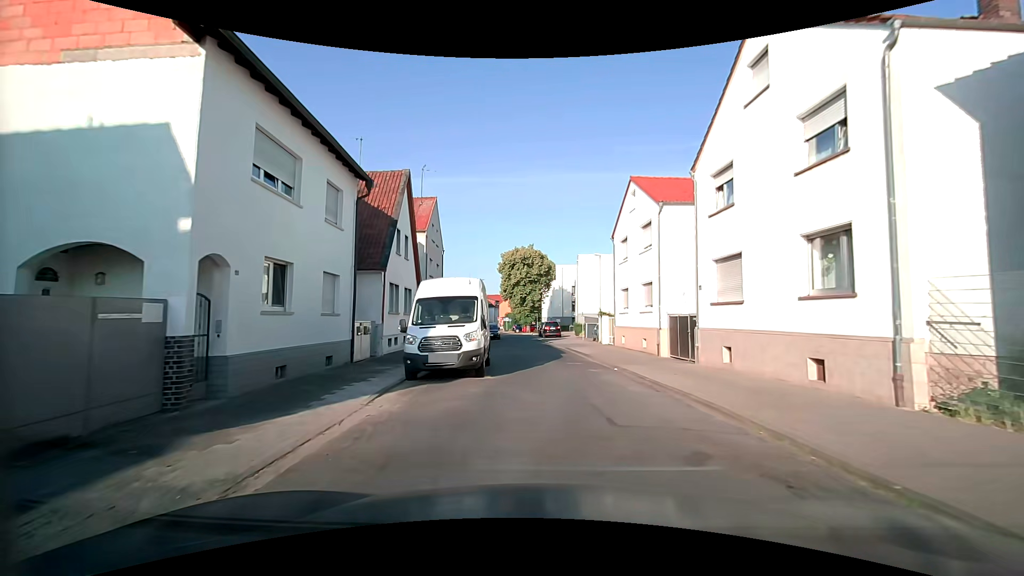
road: residential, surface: asphalt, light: Day
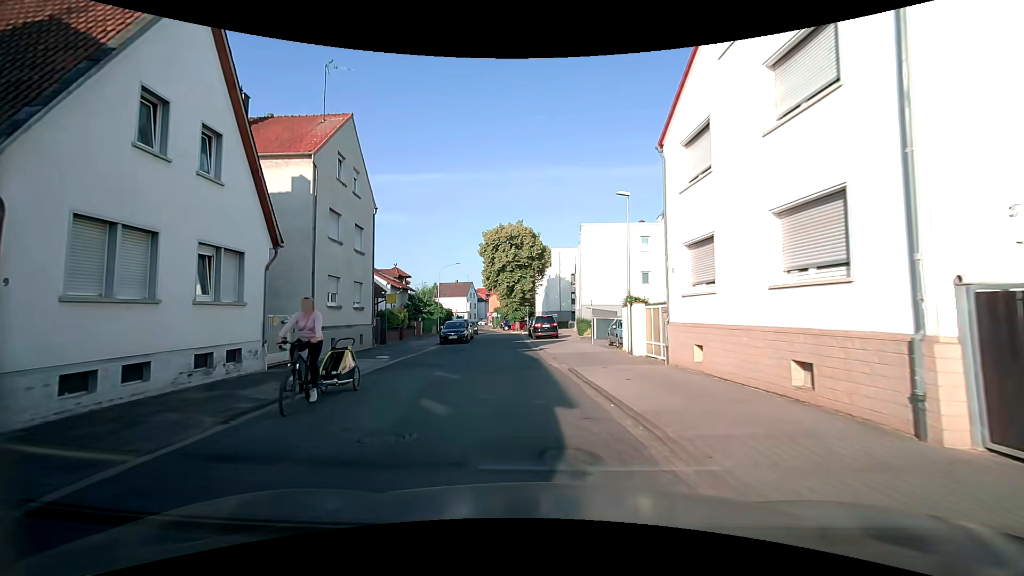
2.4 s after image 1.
(+0.5, +15.5) m; 0°
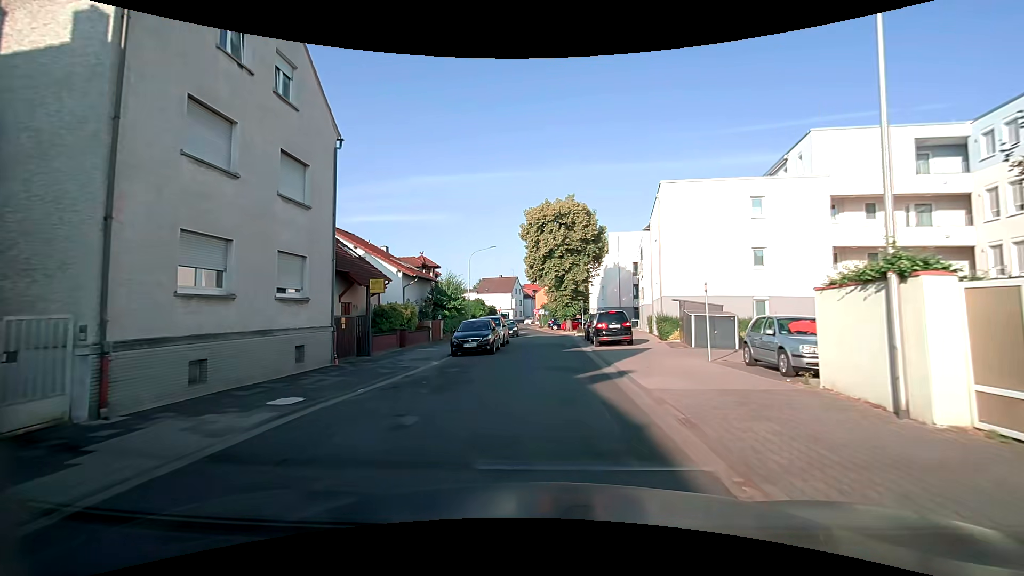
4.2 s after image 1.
(-0.5, +11.5) m; -5°
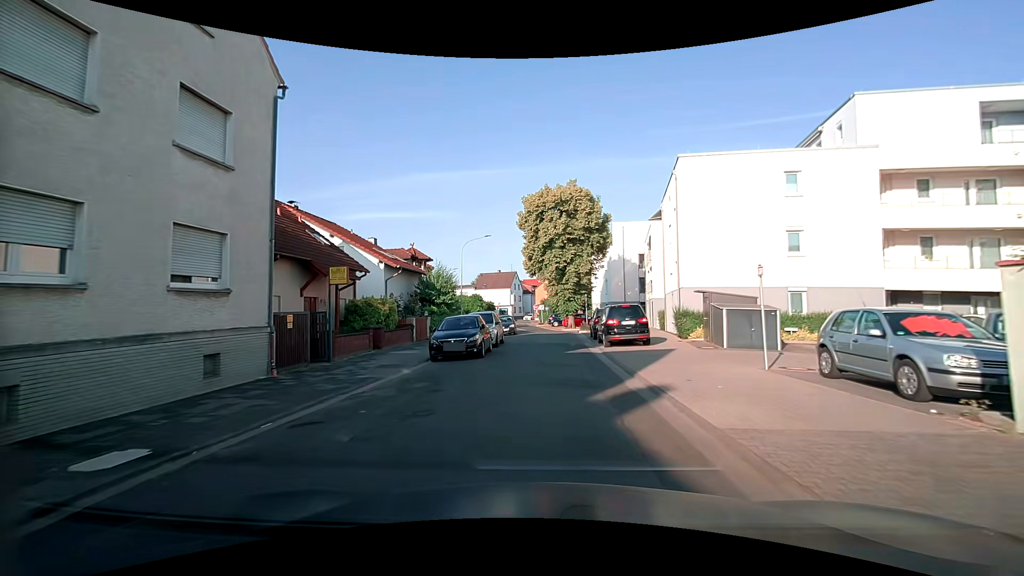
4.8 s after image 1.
(0.0, +3.9) m; -1°
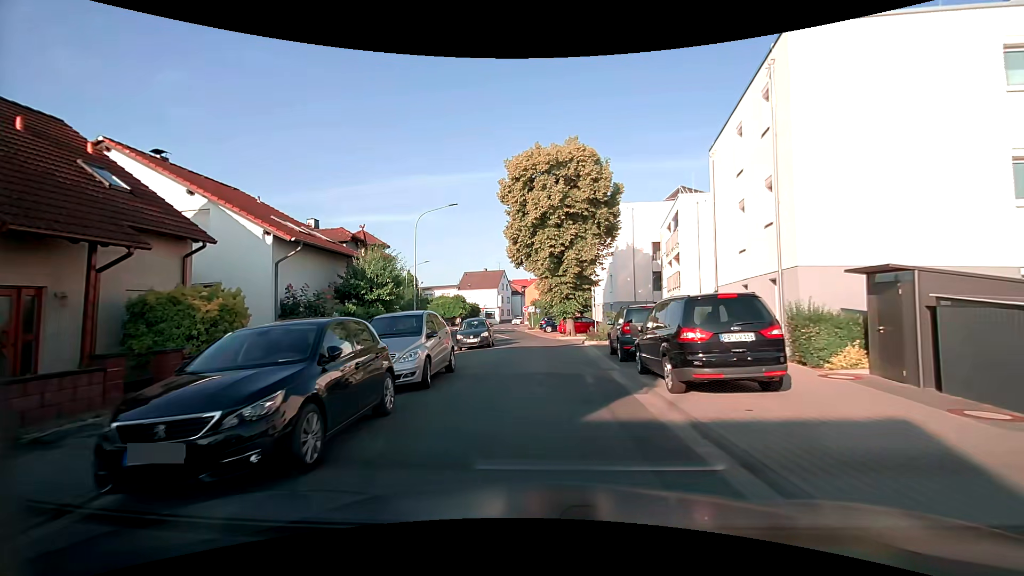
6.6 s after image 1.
(+0.1, +12.0) m; +1°
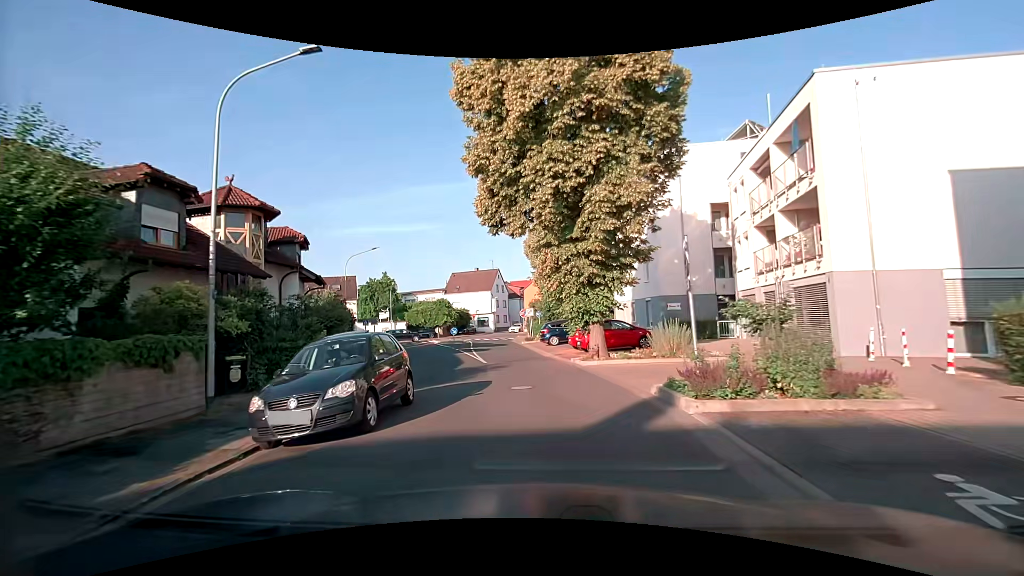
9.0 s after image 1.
(+0.1, +16.8) m; 0°
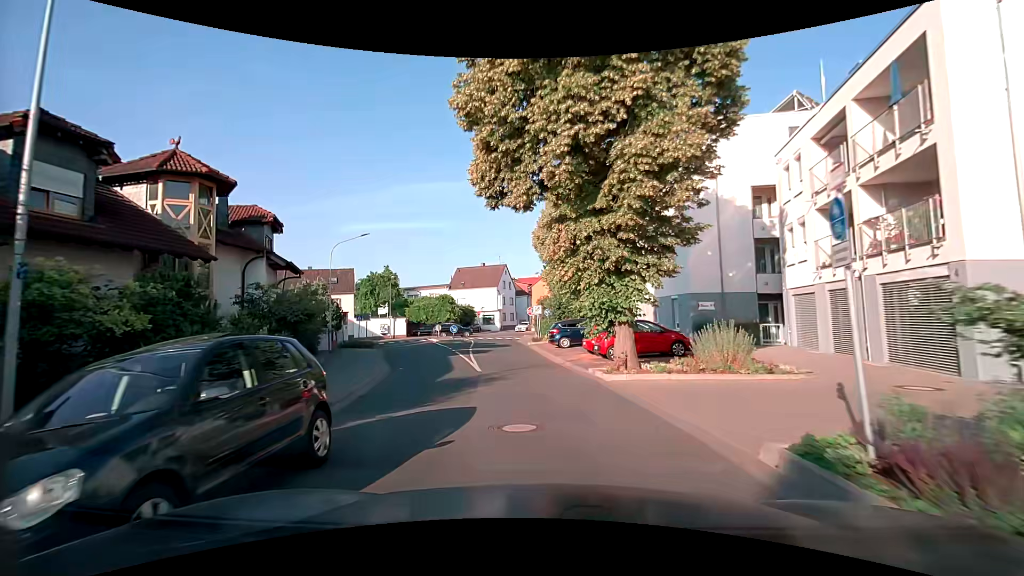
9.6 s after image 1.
(-0.1, +4.3) m; -1°
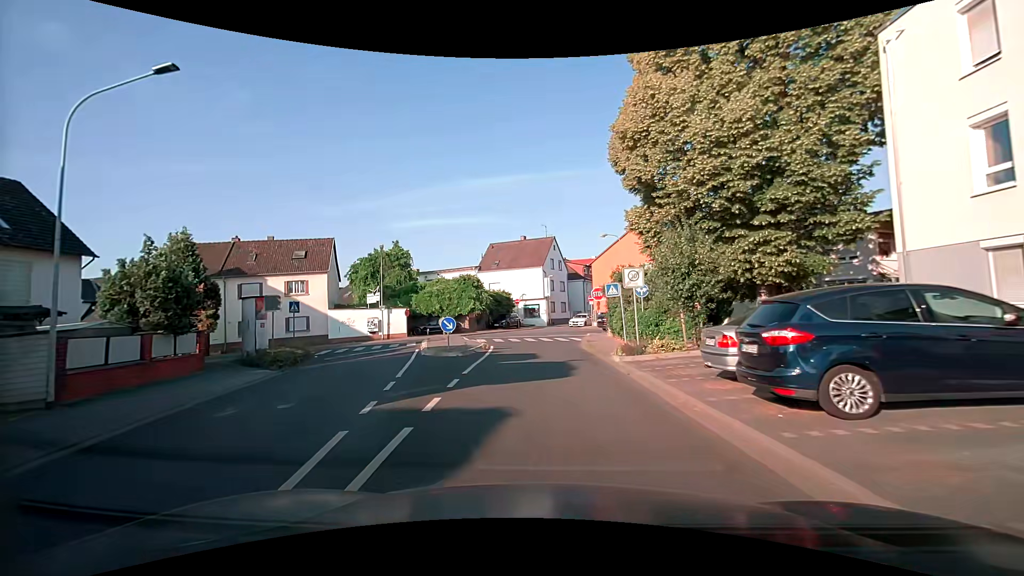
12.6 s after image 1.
(-1.8, +22.3) m; -5°
(0, +10) (0, +20) (0, +30) (+1, +40) (+10, +45) (+19, +49) (+28, +53) (+37, +57) (+46, +62) (+55, +66) m
